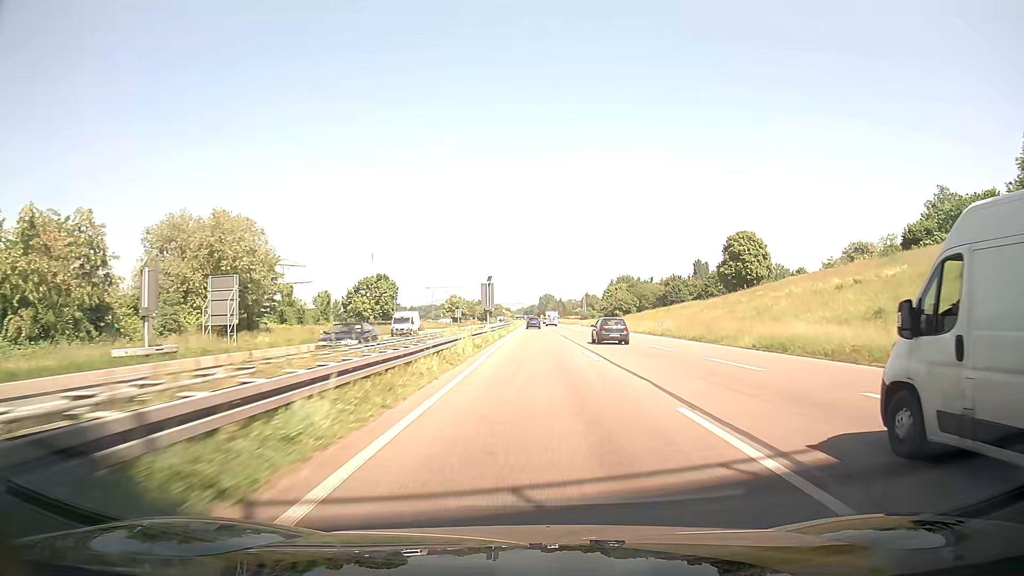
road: trunk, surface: asphalt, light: Day
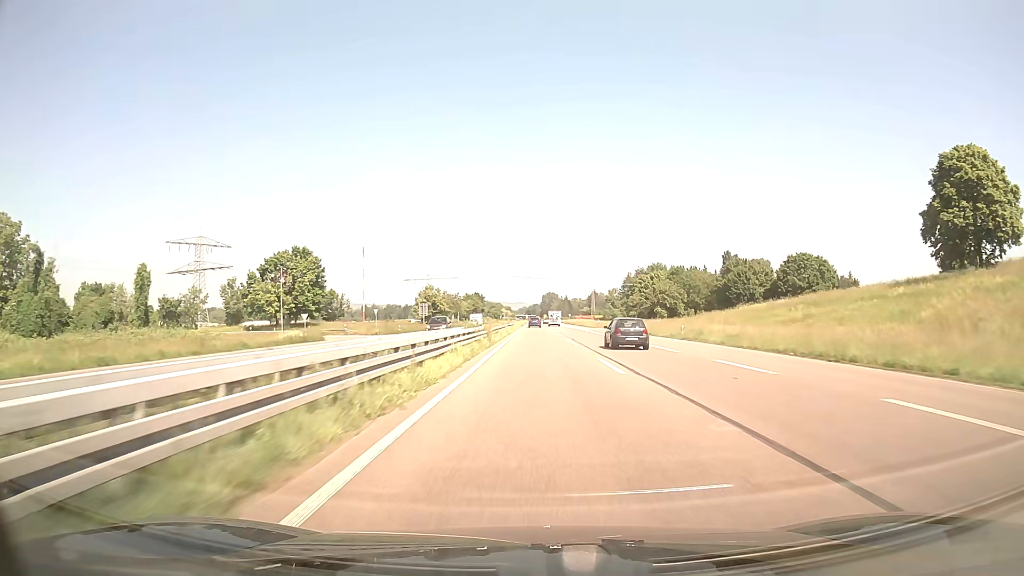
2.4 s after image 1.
(+1.5, +60.8) m; +2°
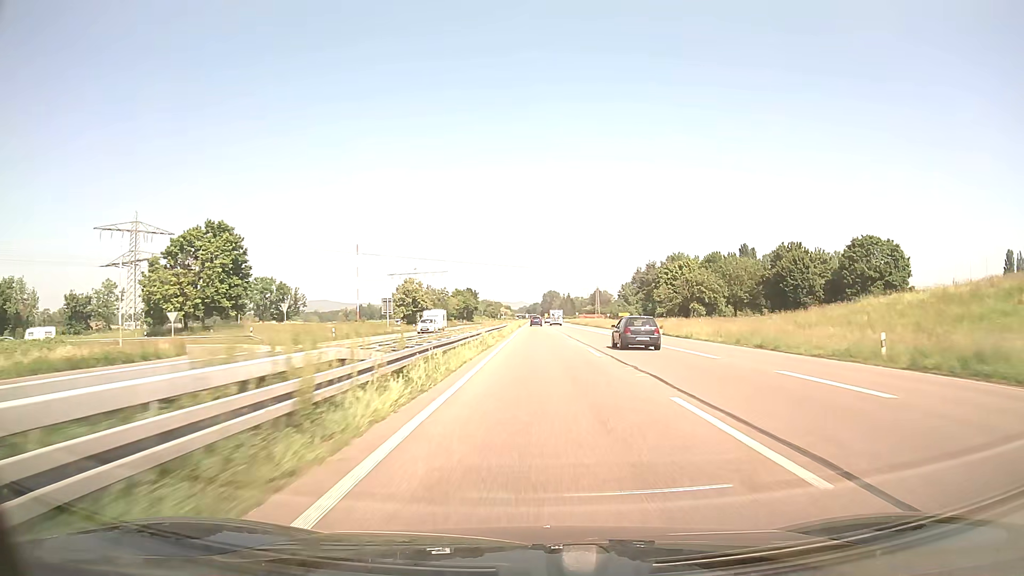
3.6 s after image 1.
(0.0, +30.0) m; 0°
(0, +10) (0, +20) (0, +30) (0, +40) (0, +50) (+1, +60) (+1, +70) (+1, +80) (+2, +90) (+2, +100) m
